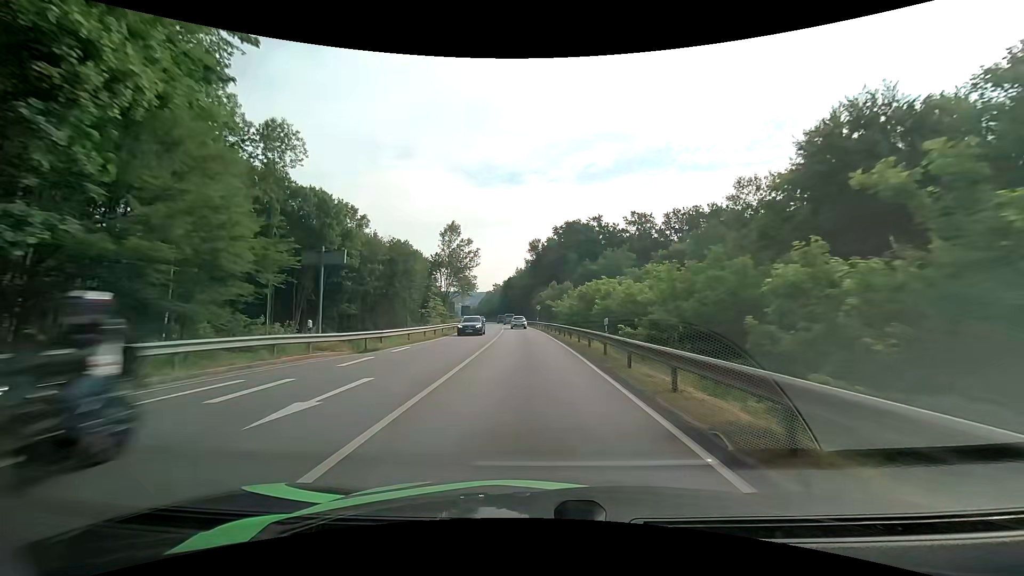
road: primary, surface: asphalt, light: Day
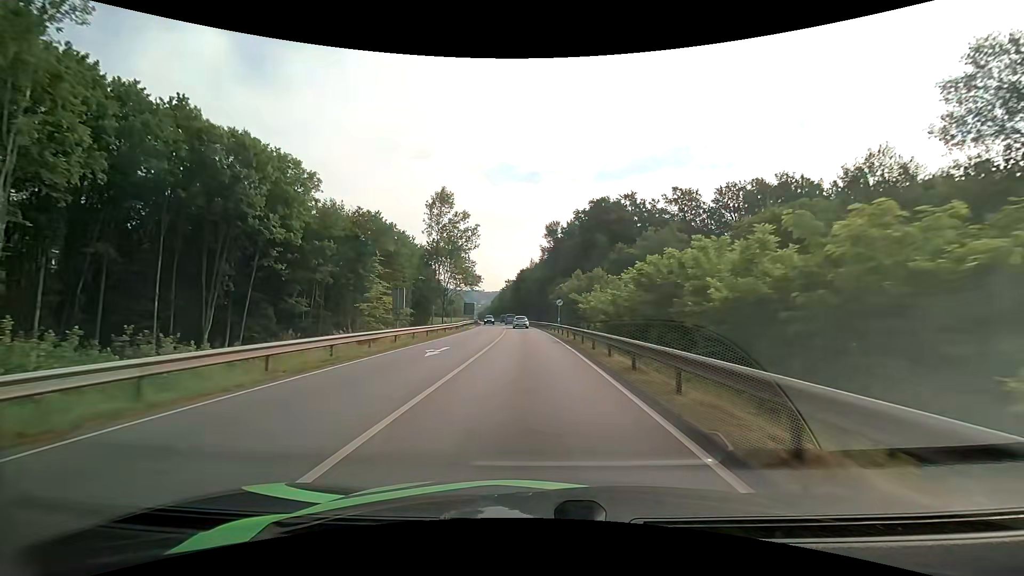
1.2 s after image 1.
(-0.4, +24.3) m; -2°
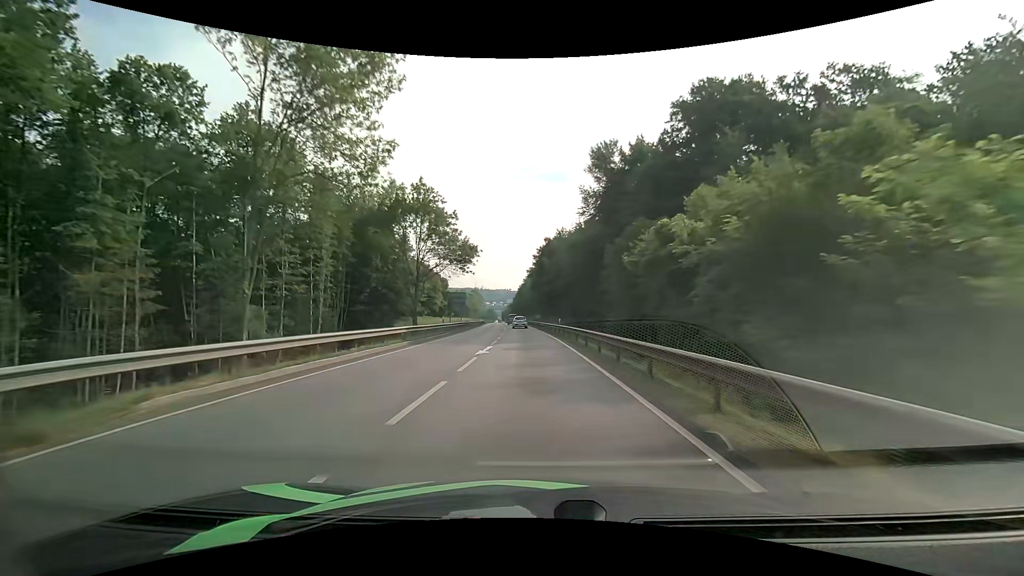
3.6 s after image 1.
(-1.2, +49.8) m; -3°
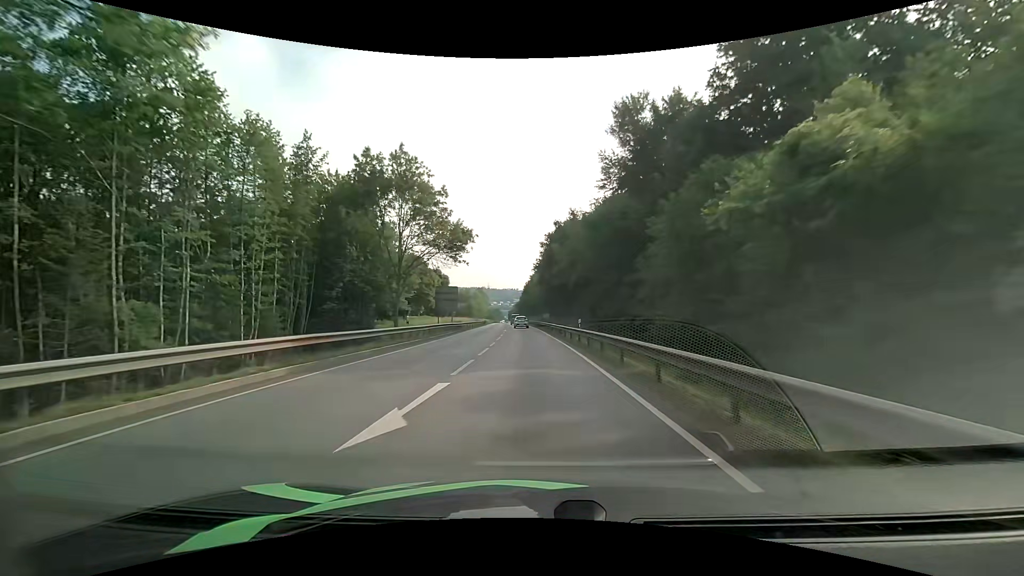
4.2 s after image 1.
(-0.1, +12.8) m; -1°
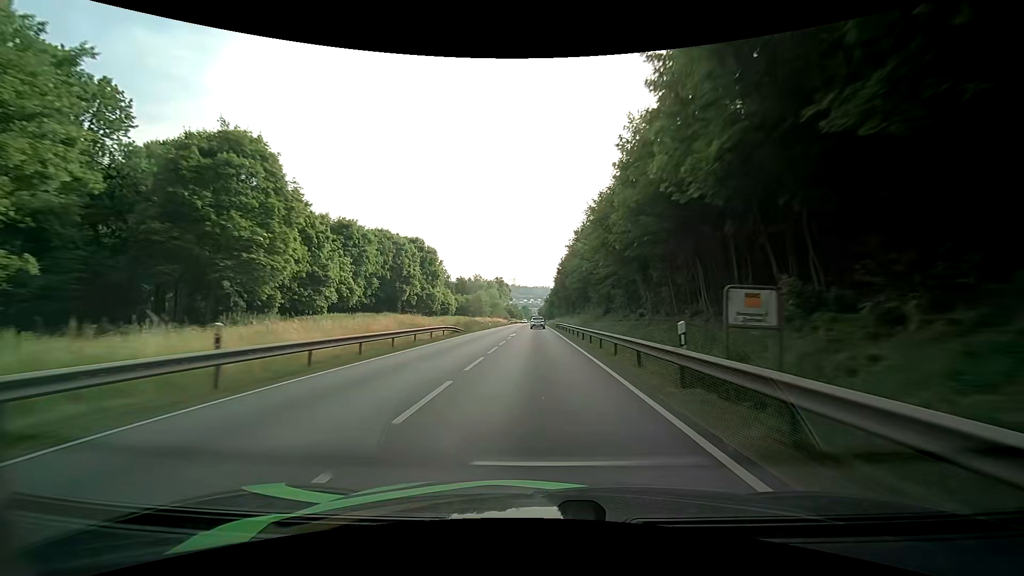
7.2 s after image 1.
(-2.3, +65.4) m; -4°
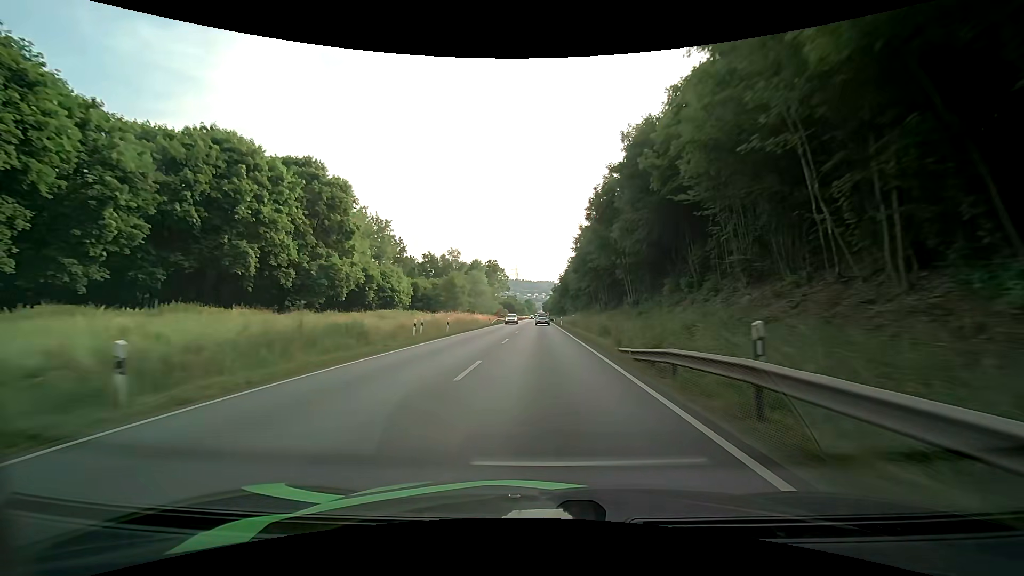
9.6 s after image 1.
(+0.4, +50.8) m; 0°
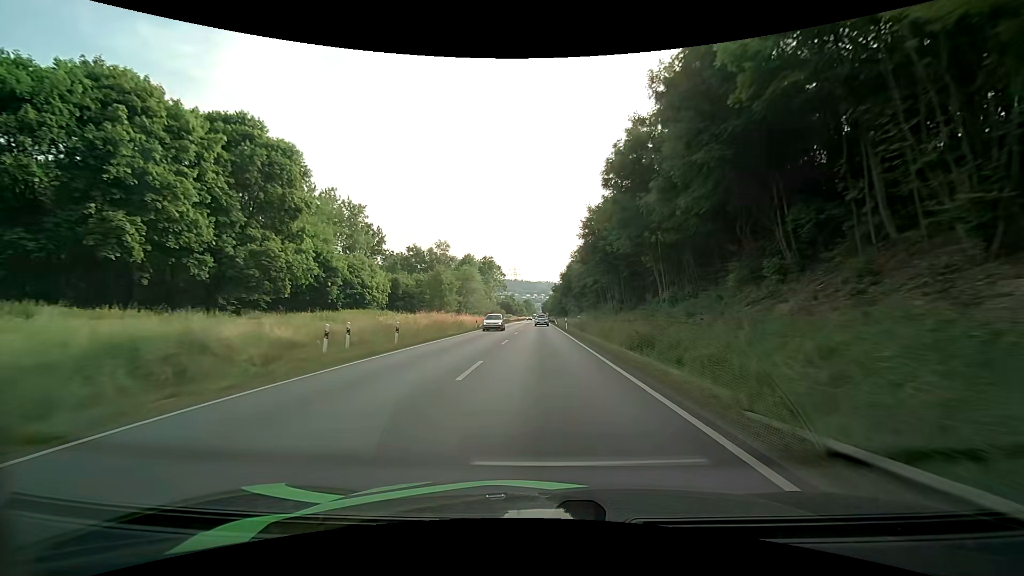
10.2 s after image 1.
(+0.1, +12.0) m; +1°
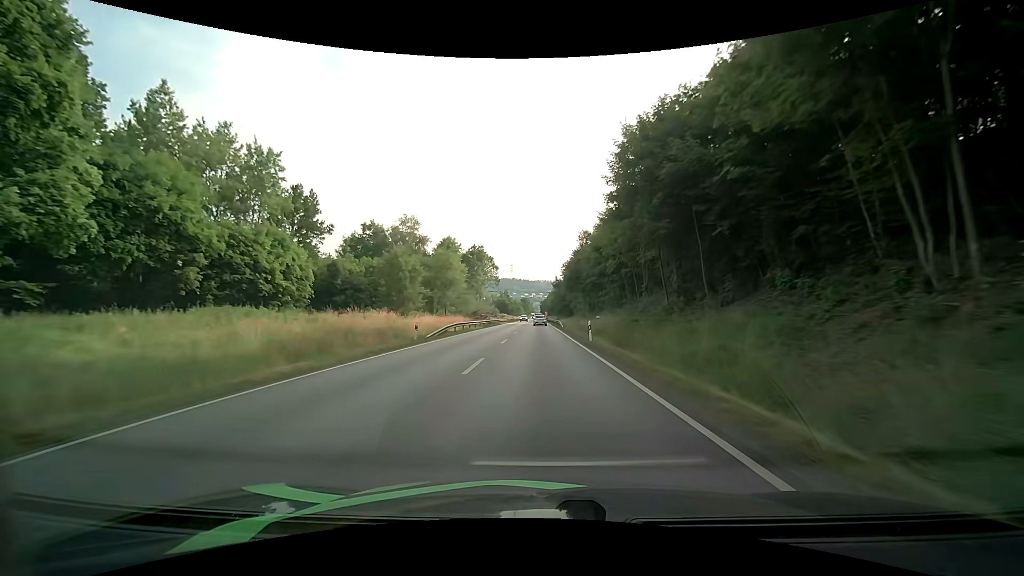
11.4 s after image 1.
(-0.1, +23.1) m; 0°
(0, +10) (0, +20) (0, +30) (0, +40) (0, +50) (0, +60) (0, +70) (0, +80) (0, +90) (0, +100) m
